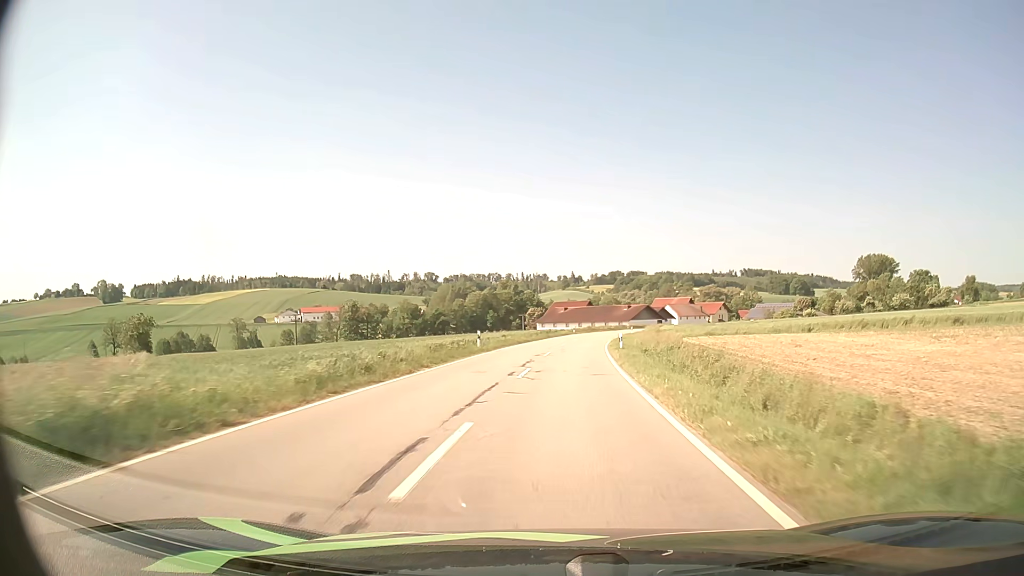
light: Day
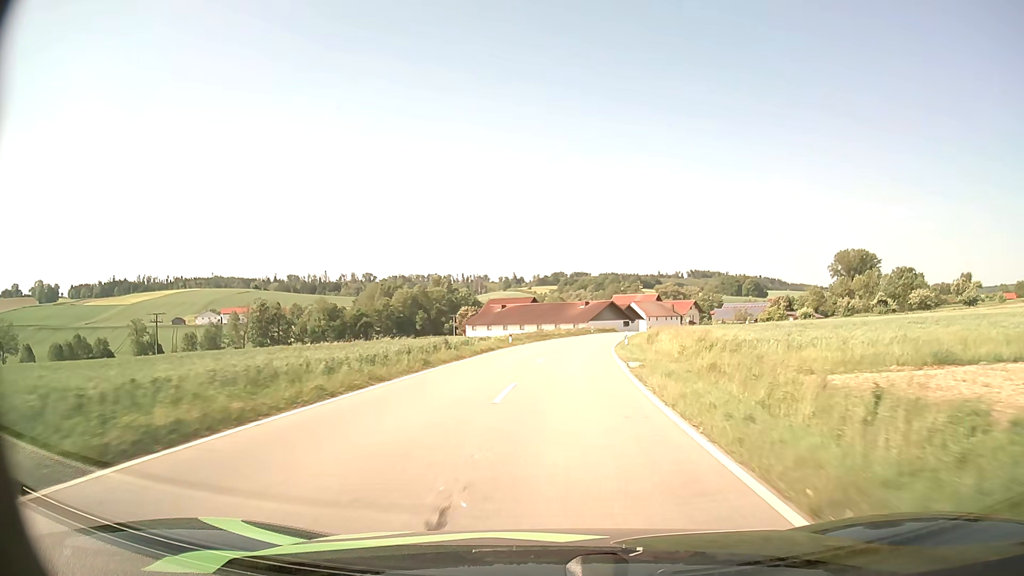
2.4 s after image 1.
(+1.8, +42.2) m; +5°
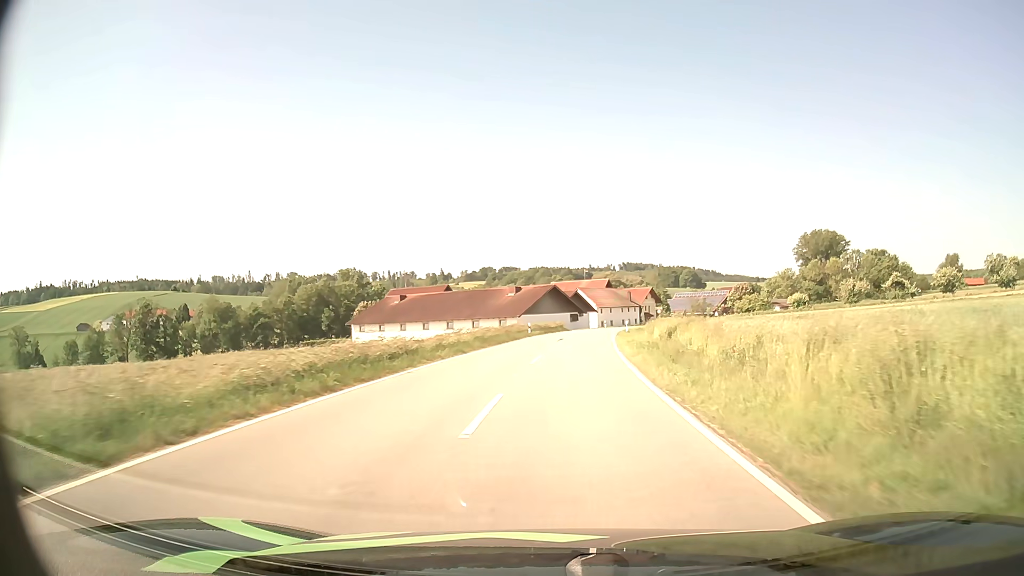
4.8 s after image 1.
(+1.9, +39.7) m; +6°
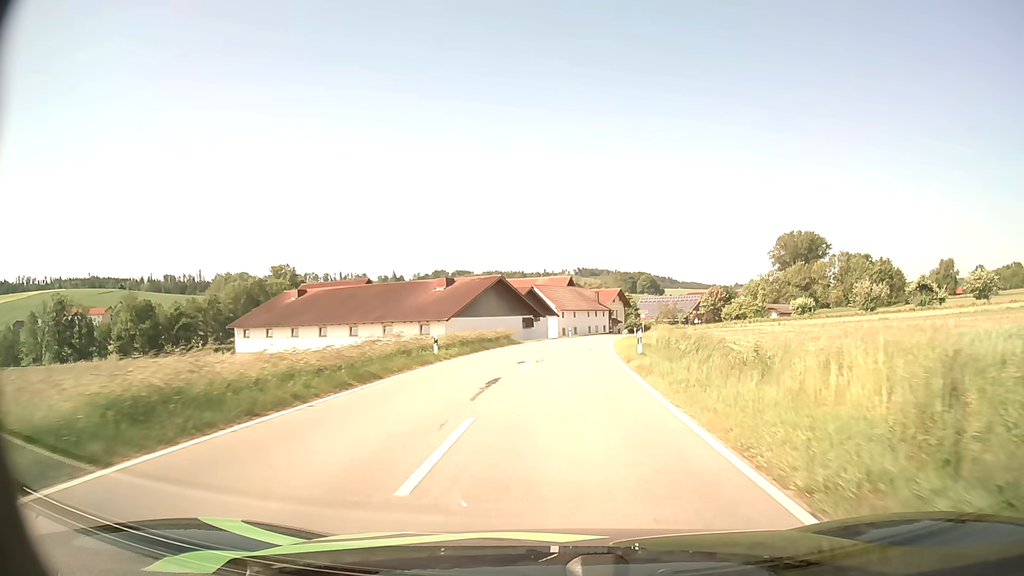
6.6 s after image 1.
(+0.9, +26.2) m; +4°
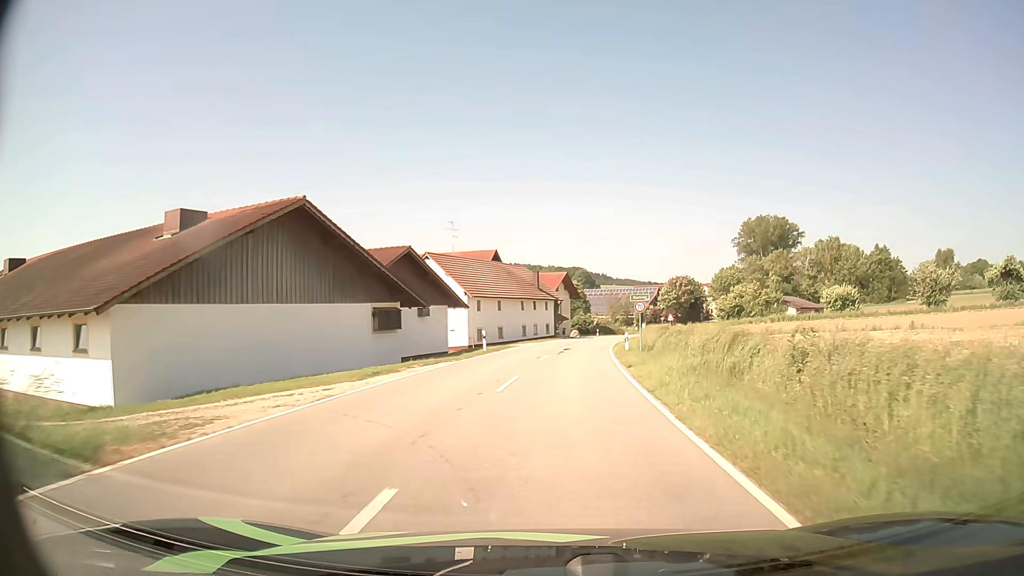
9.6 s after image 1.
(+2.1, +39.6) m; +6°
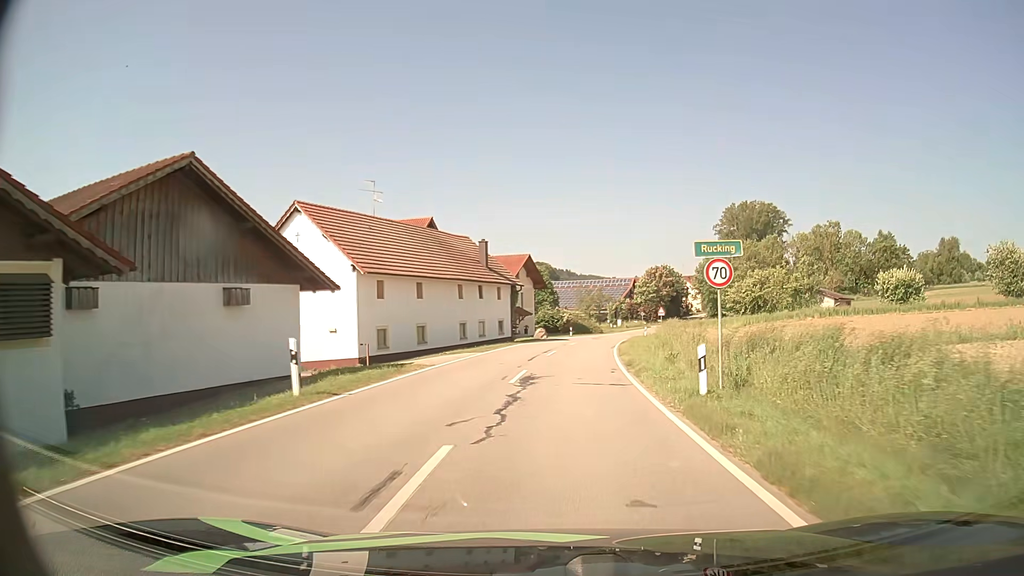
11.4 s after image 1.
(+0.6, +22.2) m; +3°
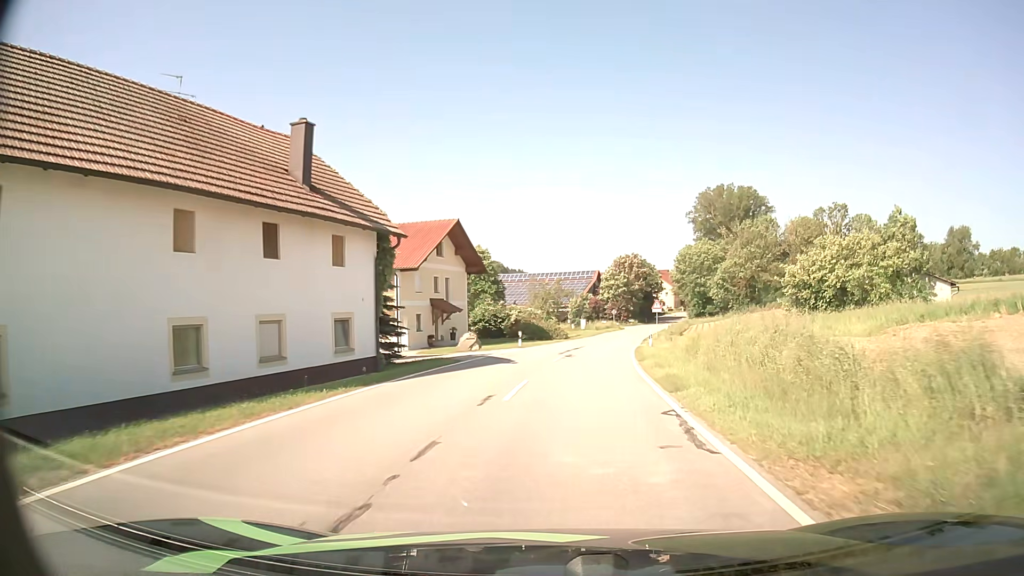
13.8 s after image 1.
(+1.0, +27.7) m; +4°
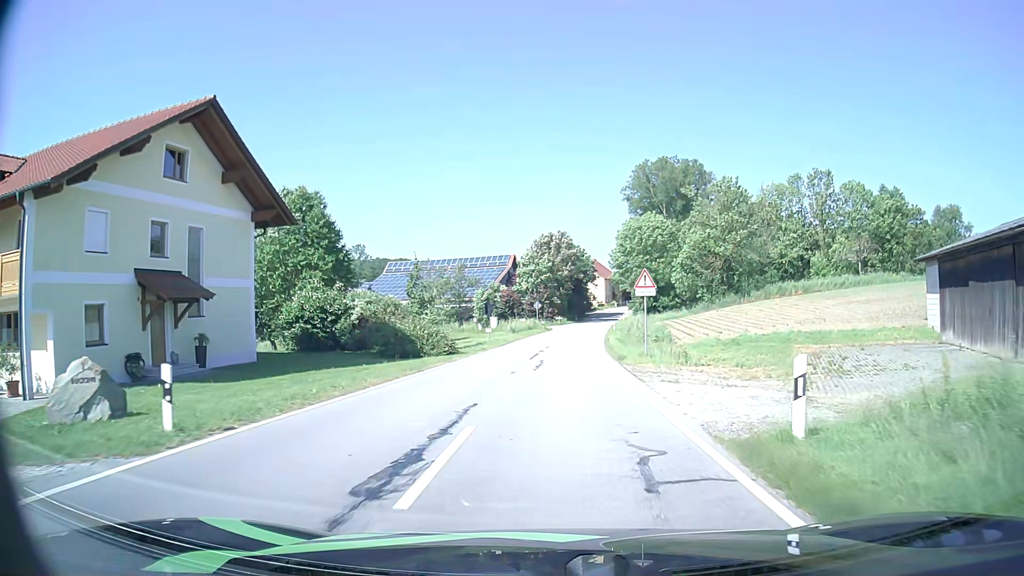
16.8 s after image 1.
(+1.7, +30.2) m; +7°
